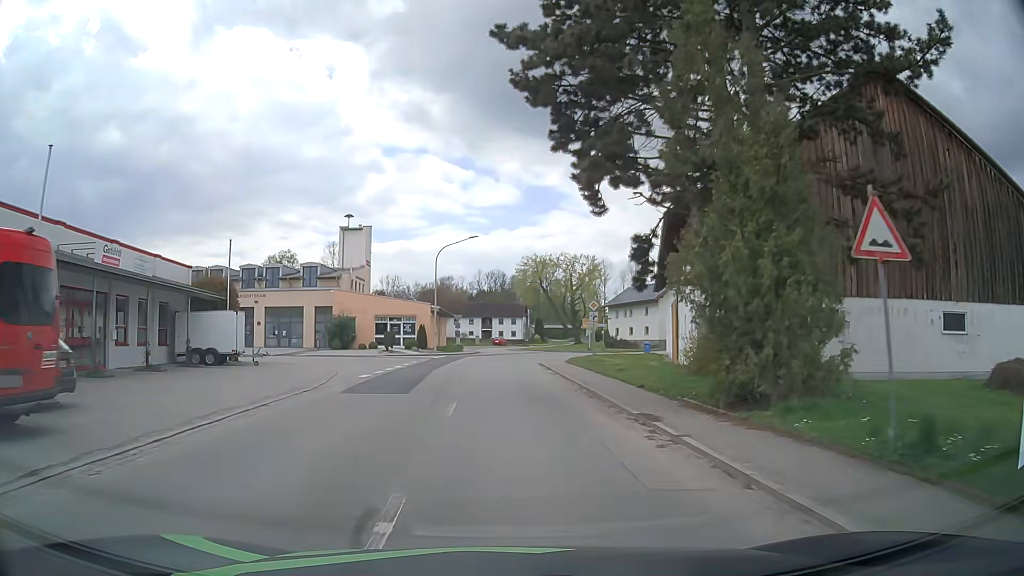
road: tertiary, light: Day
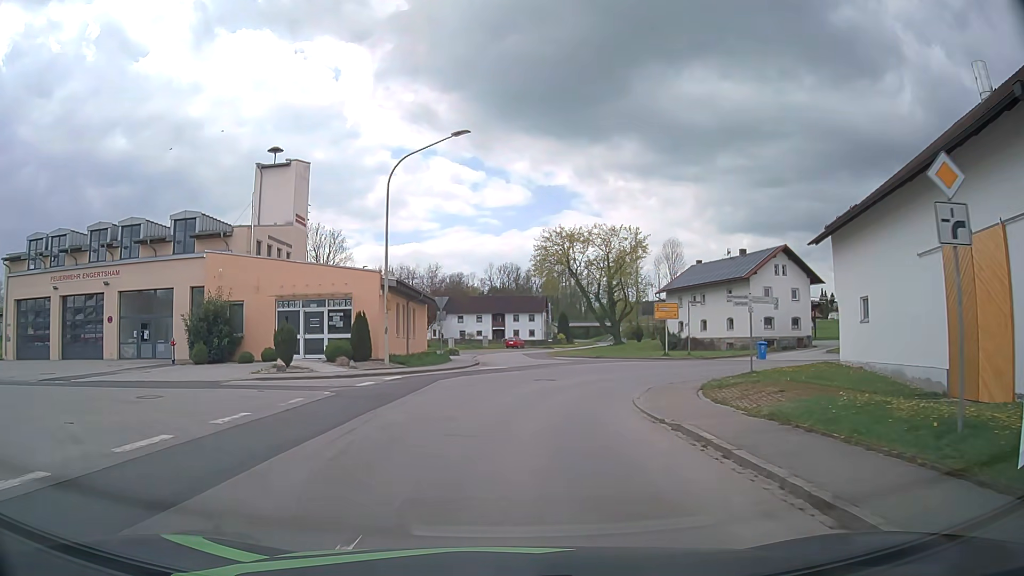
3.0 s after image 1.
(-0.2, +27.9) m; -1°
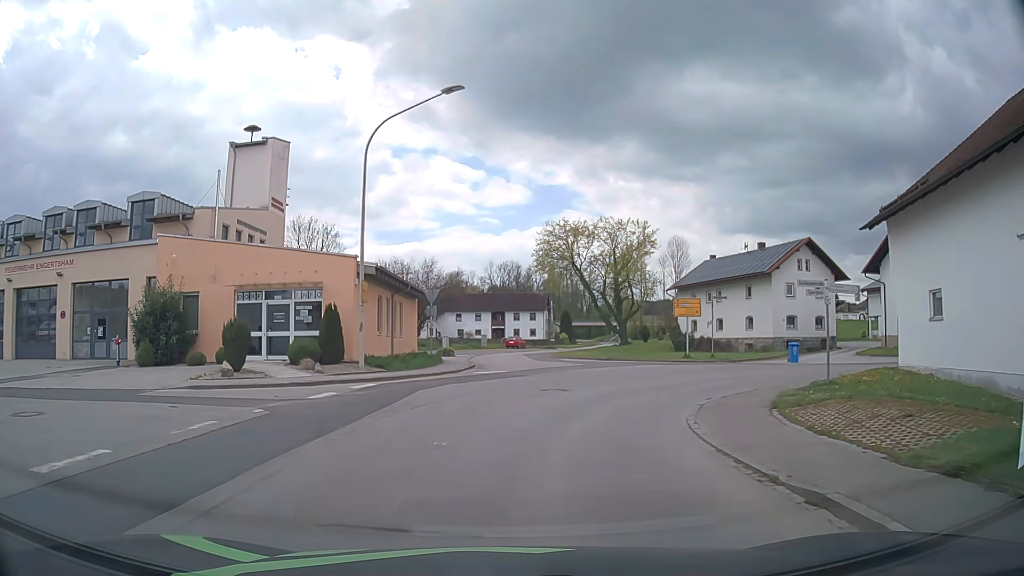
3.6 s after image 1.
(0.0, +4.8) m; 0°
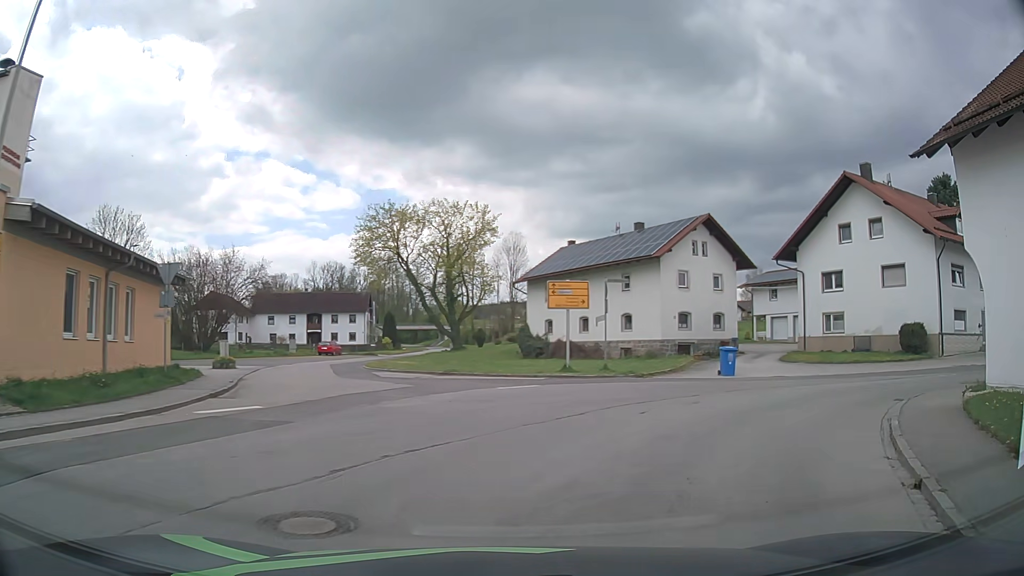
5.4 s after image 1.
(+0.9, +12.4) m; +14°
(+2, +10) (+9, +17) (+18, +21) (+27, +24) (+37, +27) (+46, +30) (+56, +33) (+65, +36) (+75, +39) (+85, +42) m
